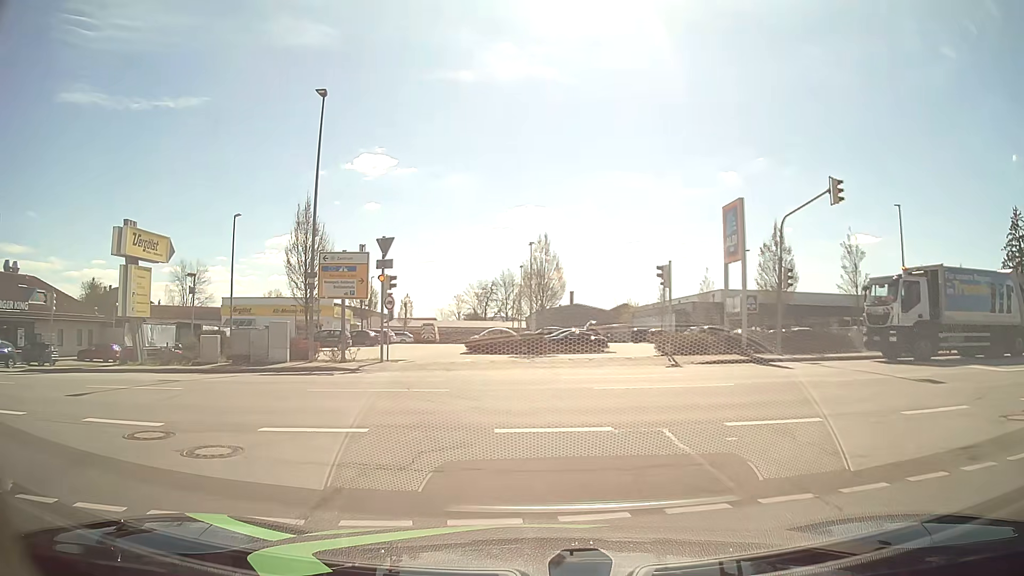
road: residential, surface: asphalt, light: Day
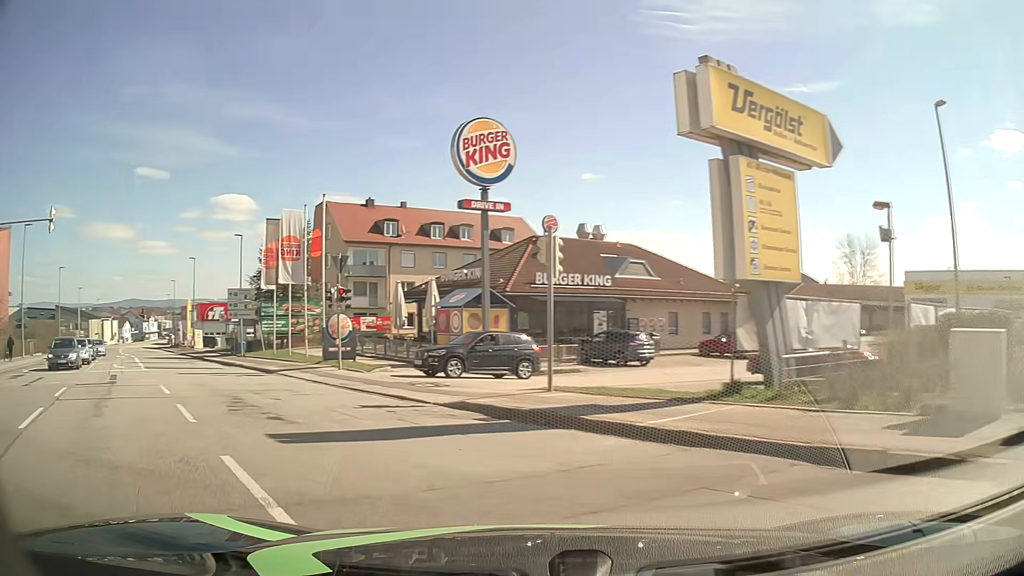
(-8.0, +16.4) m; -55°
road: tertiary
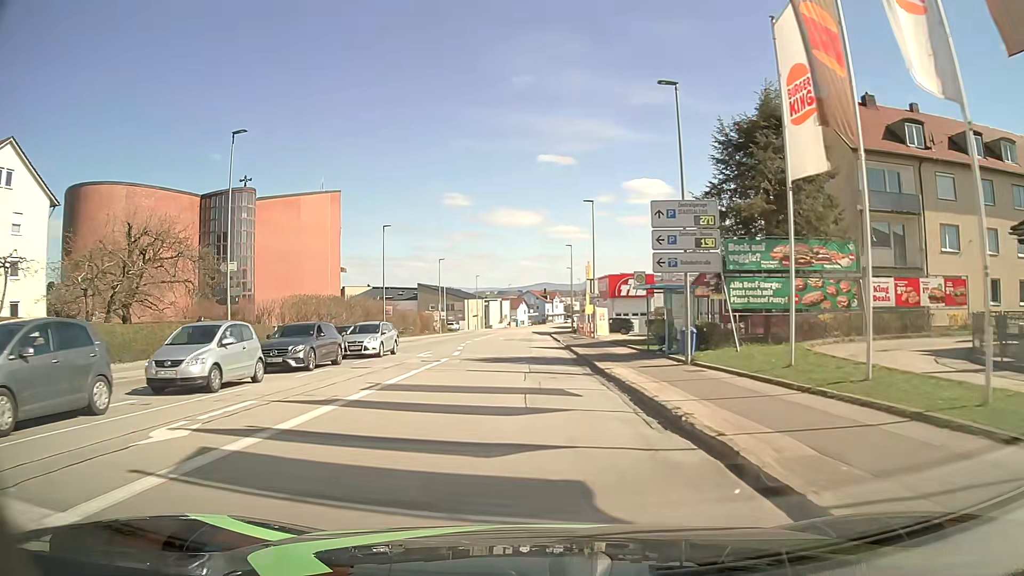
(-11.8, +24.1) m; -38°
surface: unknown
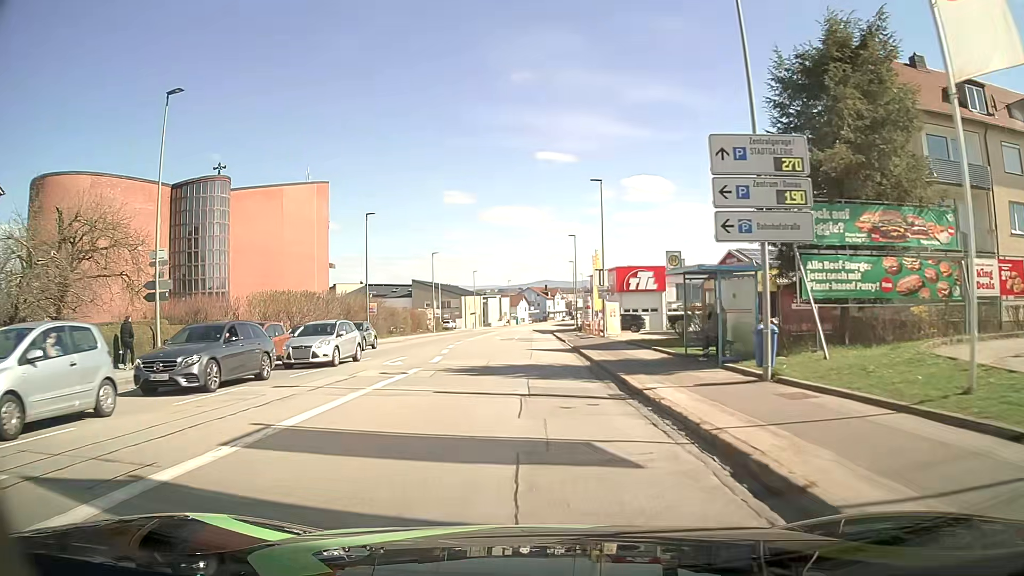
(0.0, +6.6) m; 0°
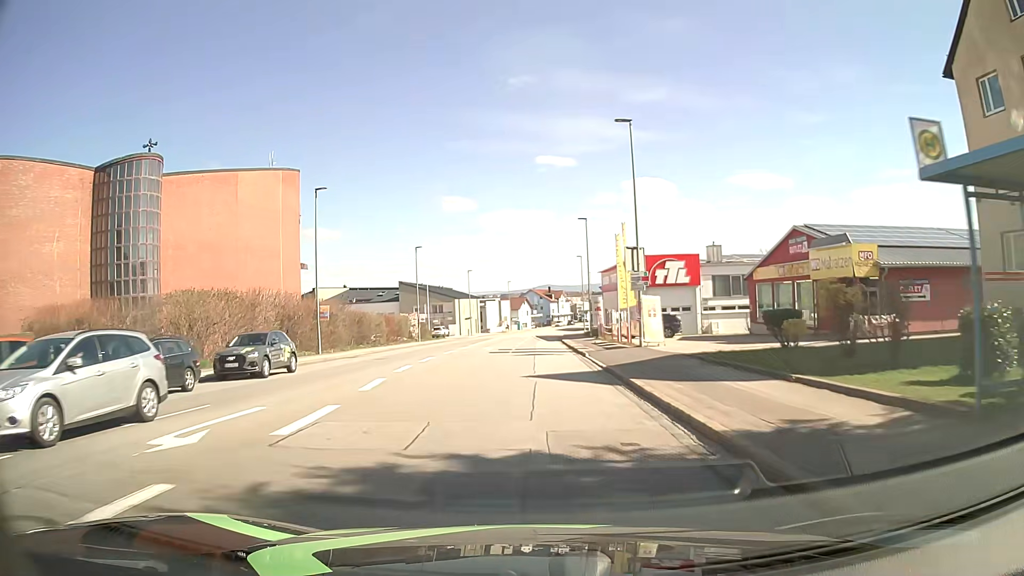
(+0.1, +13.9) m; 0°
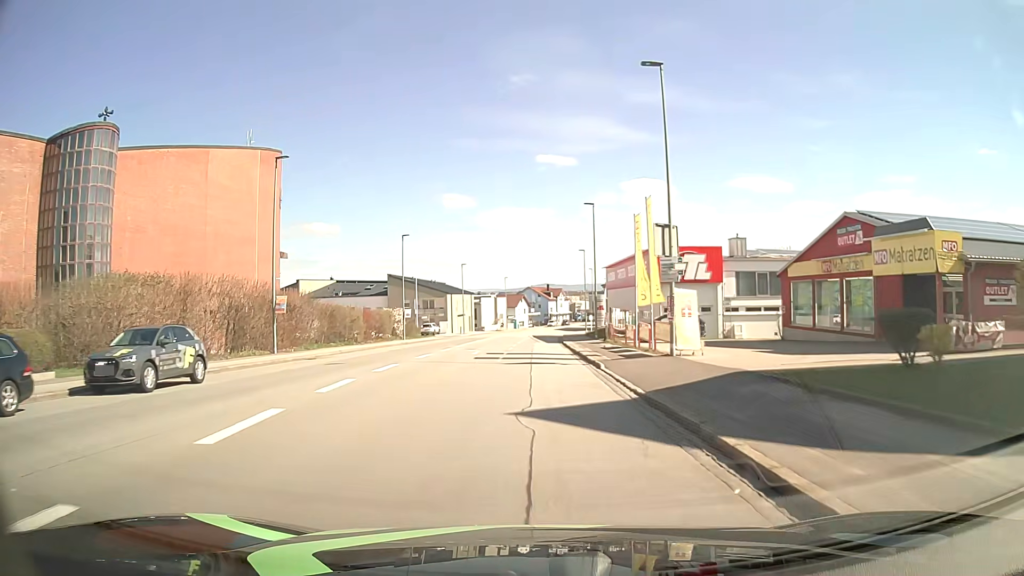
(0.0, +7.3) m; 0°
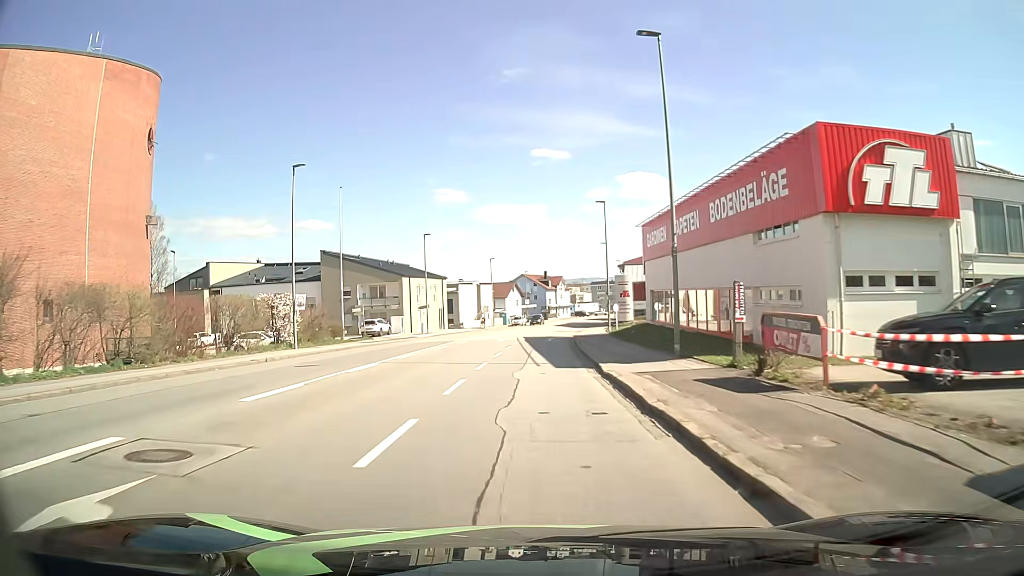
(+0.4, +30.1) m; 0°
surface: asphalt
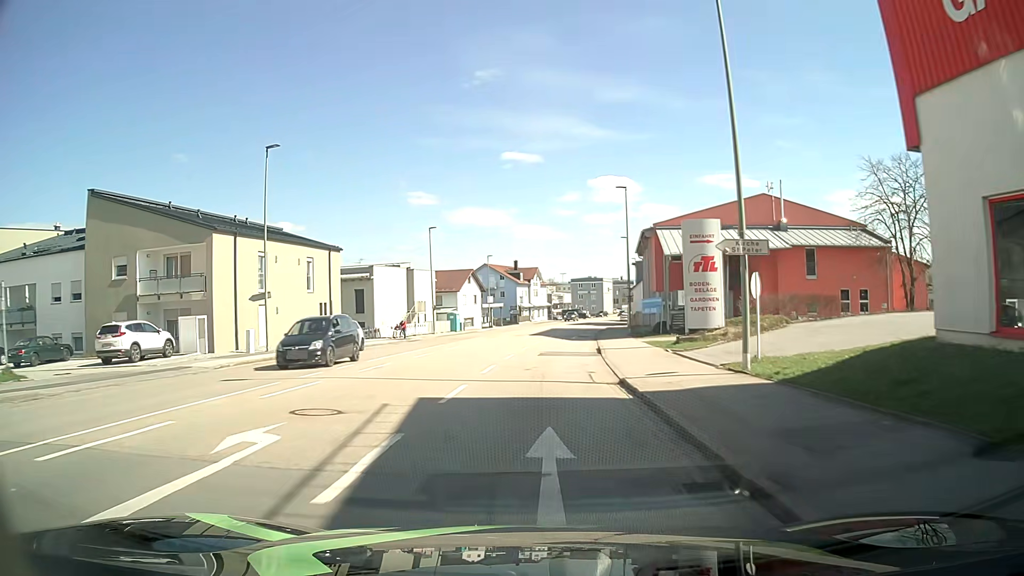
(+0.4, +37.8) m; +1°
(0, +10) (+1, +20) (+2, +30) (+3, +40) (+4, +50) (+5, +60) (+7, +70) (+9, +79) (+11, +89) (+13, +99) m
